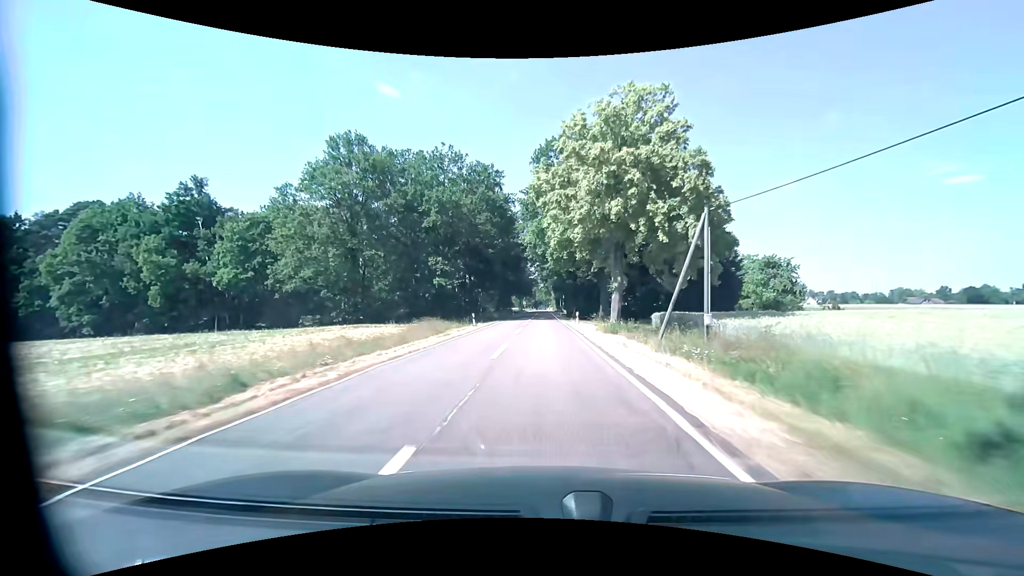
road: tertiary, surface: asphalt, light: Day
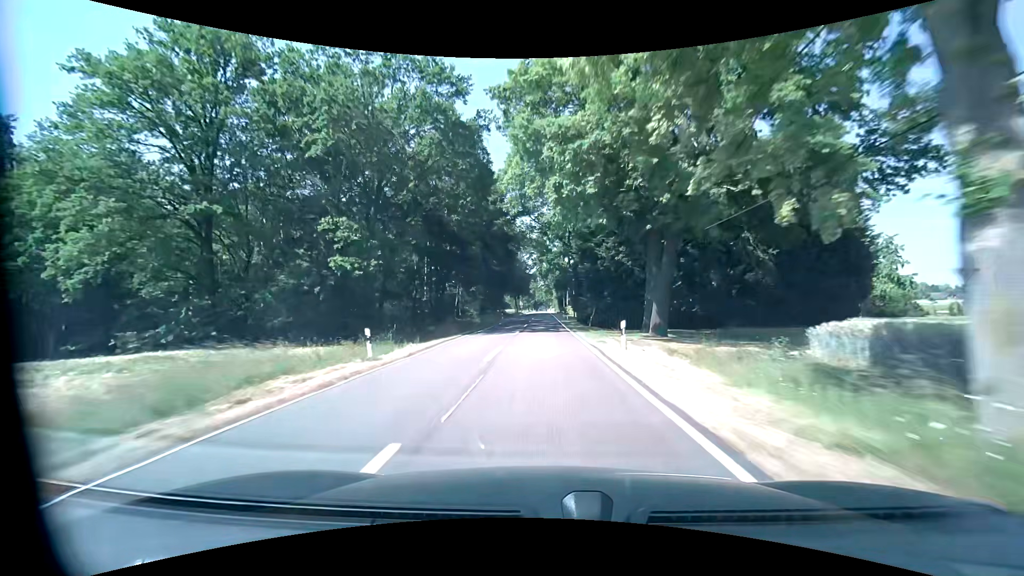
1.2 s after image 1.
(+0.1, +23.6) m; 0°
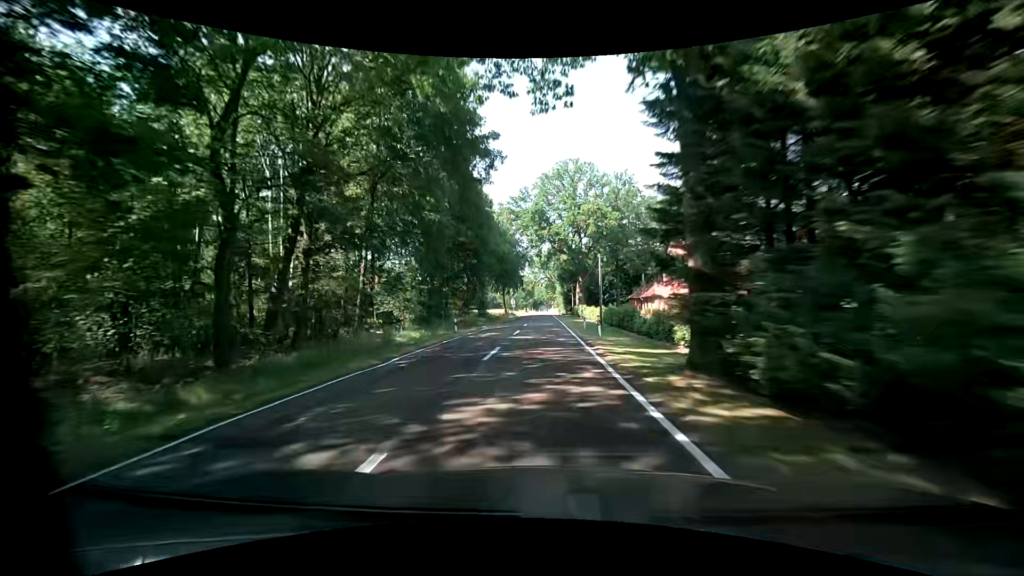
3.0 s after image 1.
(+0.1, +35.3) m; 0°
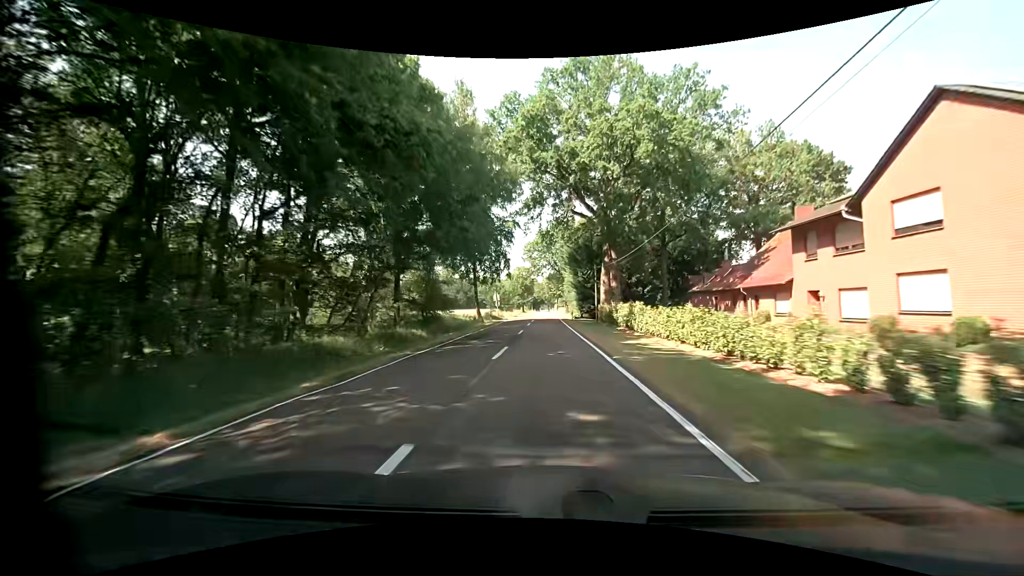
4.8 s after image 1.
(0.0, +35.4) m; 0°
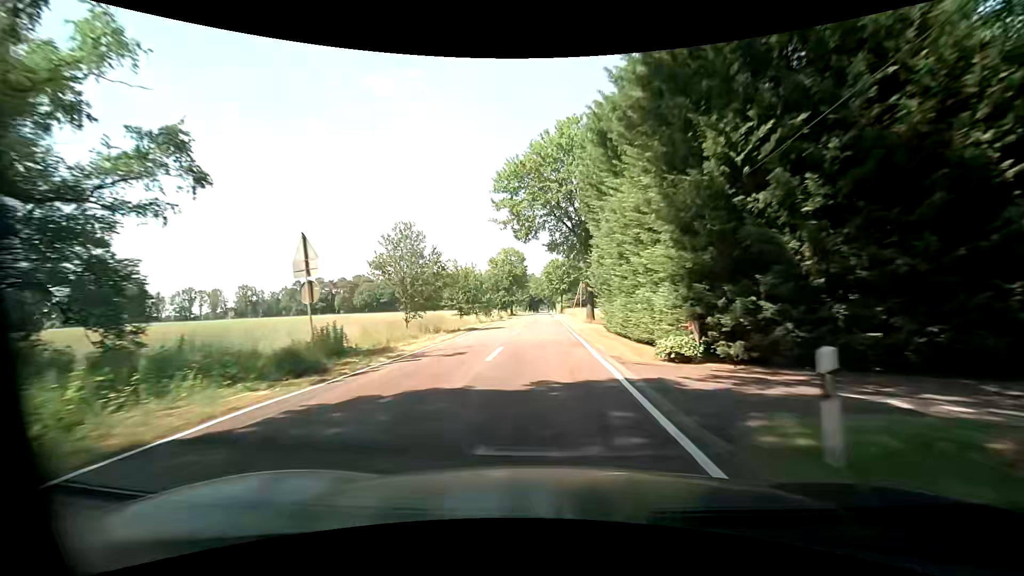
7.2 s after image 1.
(0.0, +47.2) m; 0°
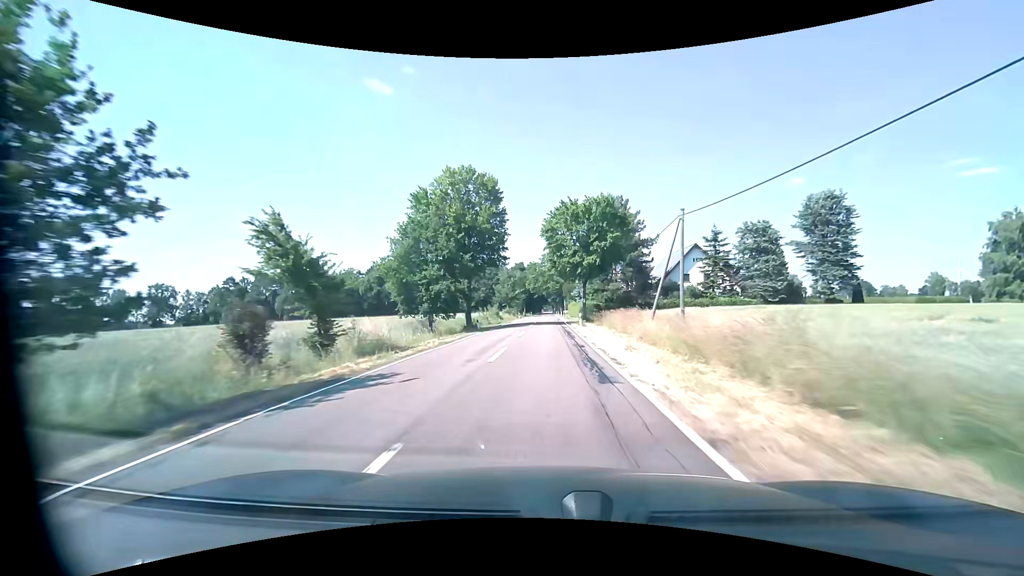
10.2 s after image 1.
(0.0, +59.0) m; 0°
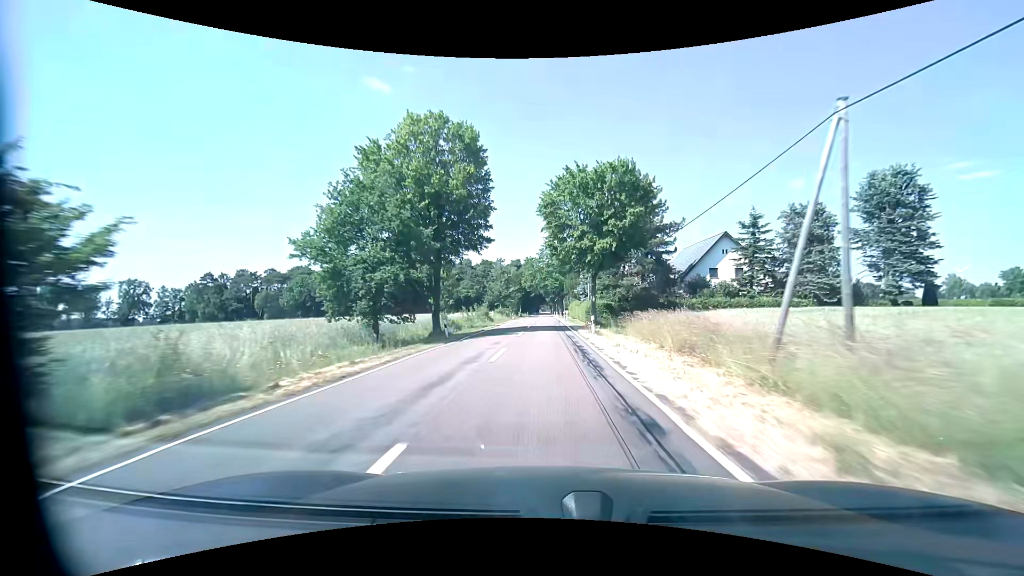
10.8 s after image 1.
(0.0, +11.8) m; 0°
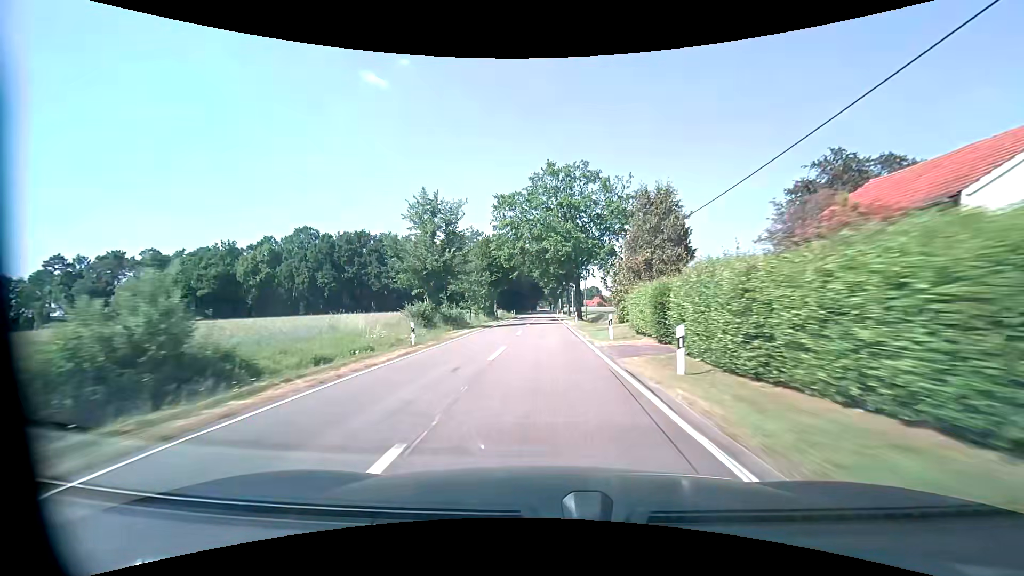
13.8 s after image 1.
(+0.3, +59.1) m; 0°
(0, +10) (0, +20) (0, +30) (0, +40) (0, +50) (0, +60) (0, +70) (0, +80) (0, +90) (0, +100) m
